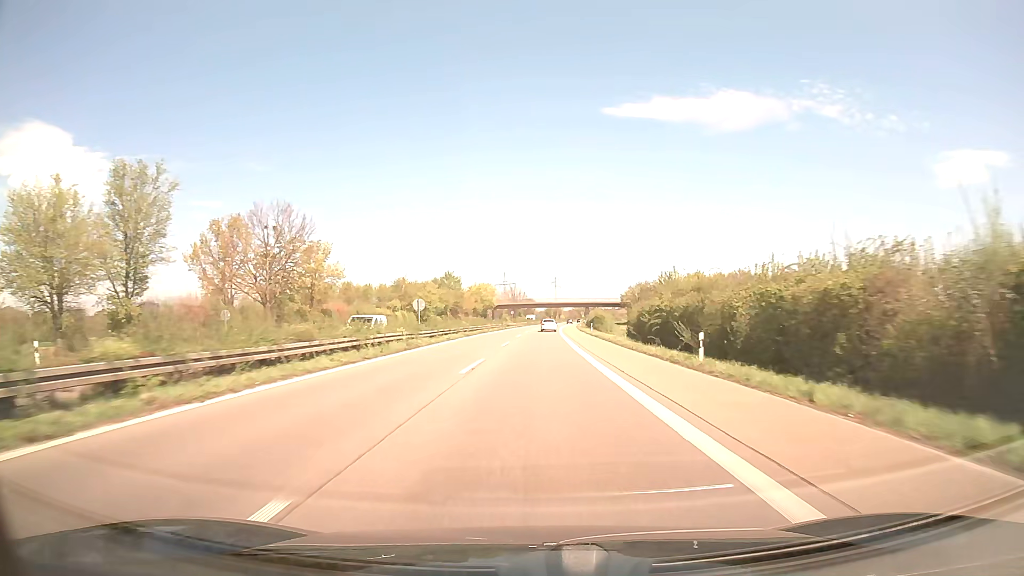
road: trunk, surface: asphalt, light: Day
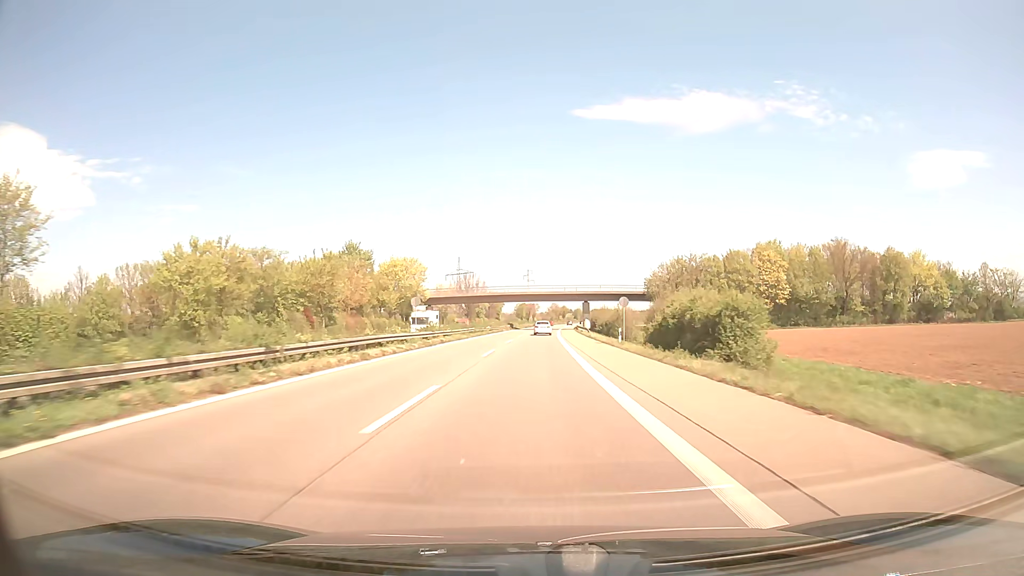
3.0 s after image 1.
(+2.0, +81.2) m; +3°
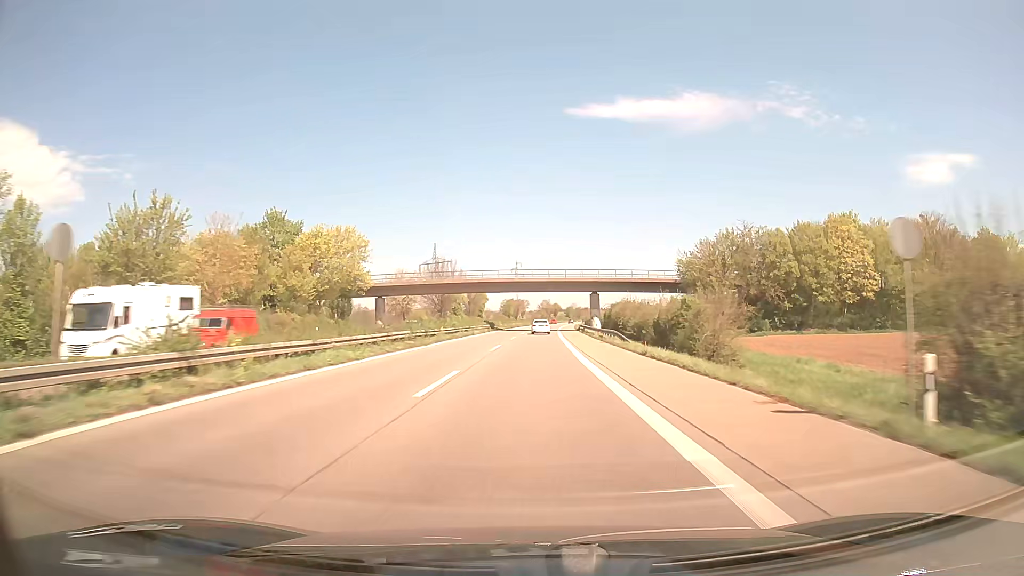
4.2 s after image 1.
(+0.2, +32.6) m; +1°
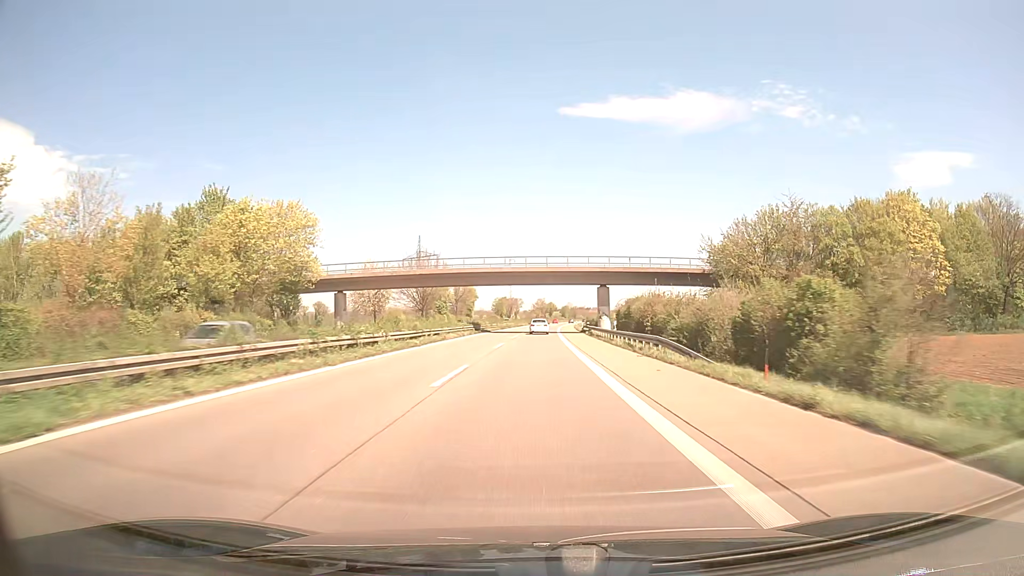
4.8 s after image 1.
(+0.1, +16.3) m; 0°
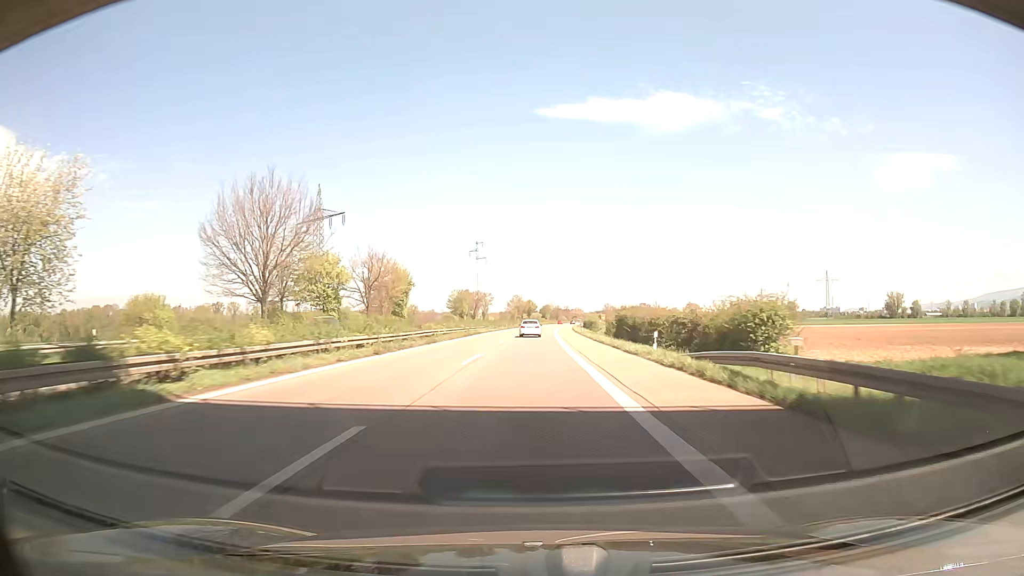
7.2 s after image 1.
(+1.2, +65.3) m; +2°
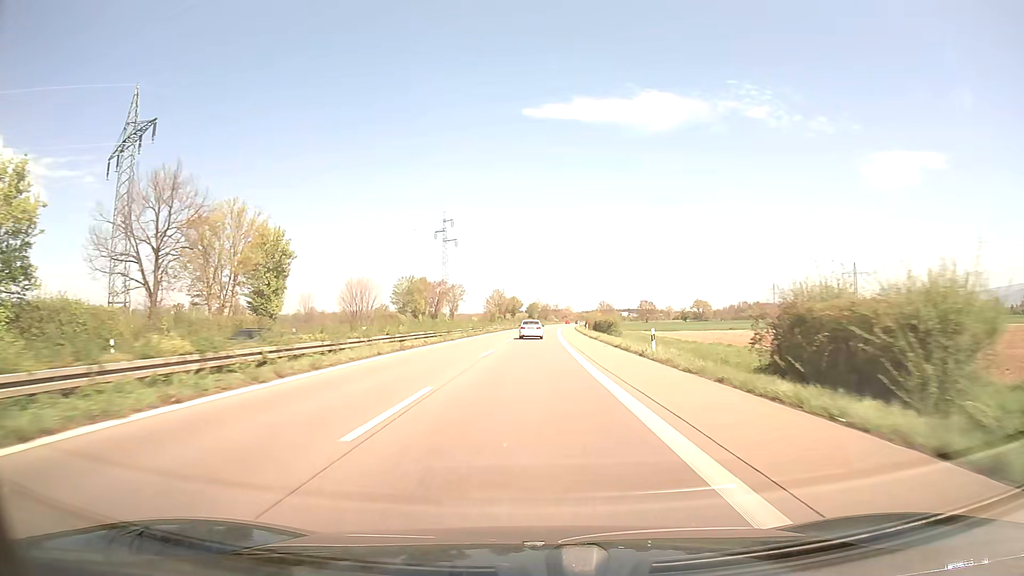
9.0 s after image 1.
(+0.4, +49.1) m; +1°
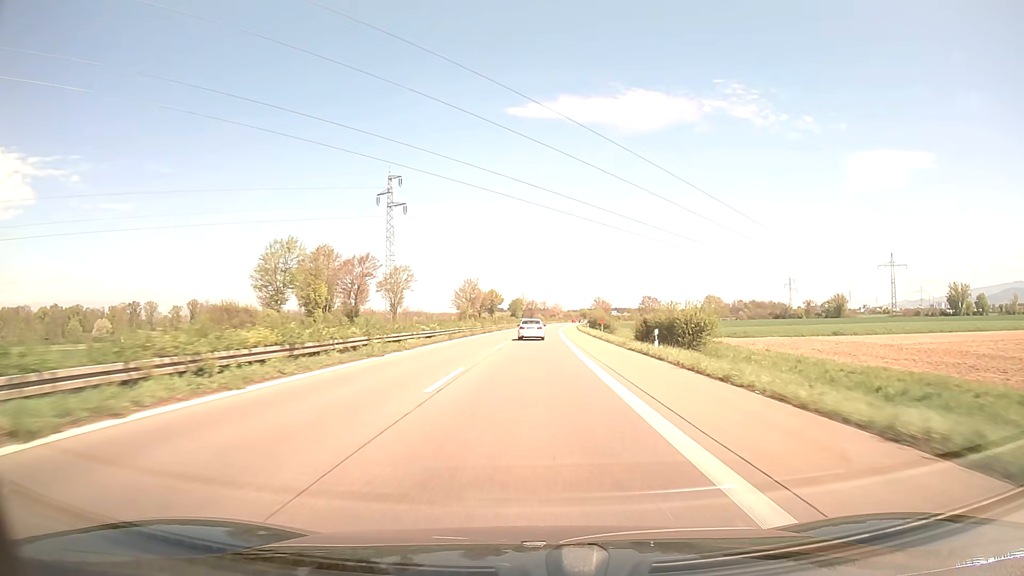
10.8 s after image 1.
(+0.6, +49.3) m; +1°
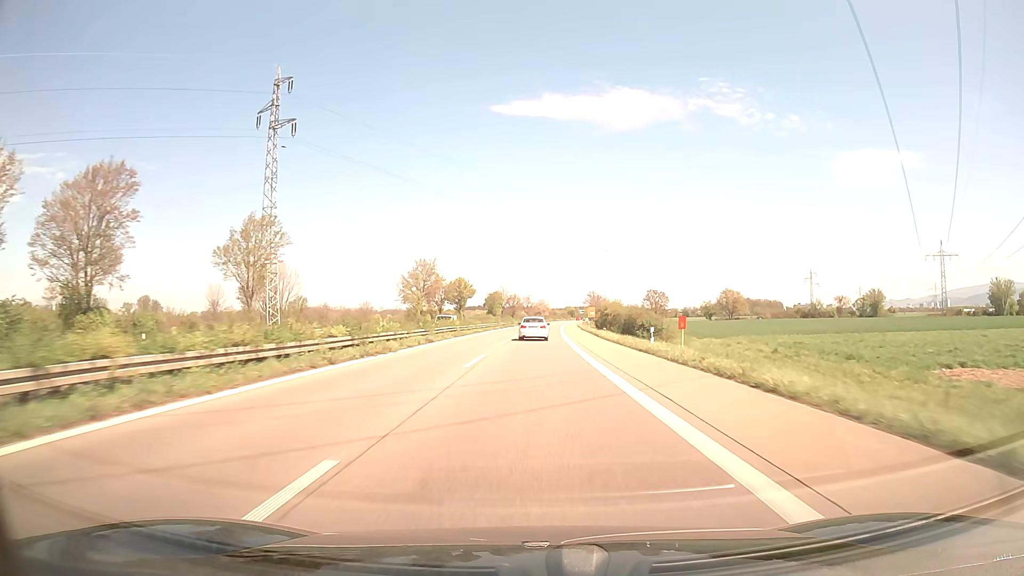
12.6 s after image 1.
(+0.6, +48.6) m; +1°
(0, +10) (0, +20) (0, +30) (0, +40) (+1, +50) (+1, +60) (+1, +70) (+2, +80) (+2, +90) (+3, +100) m
